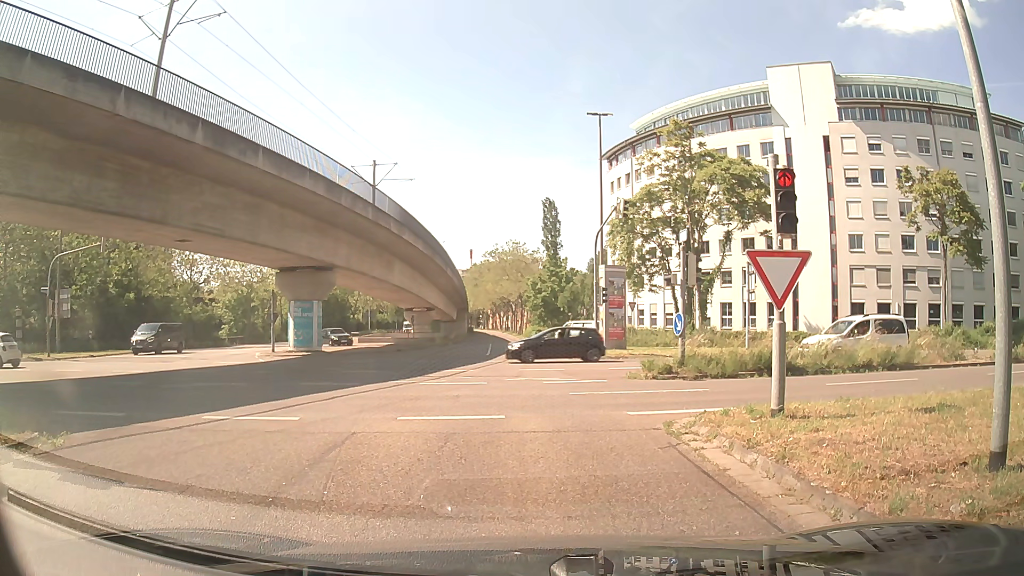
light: Day
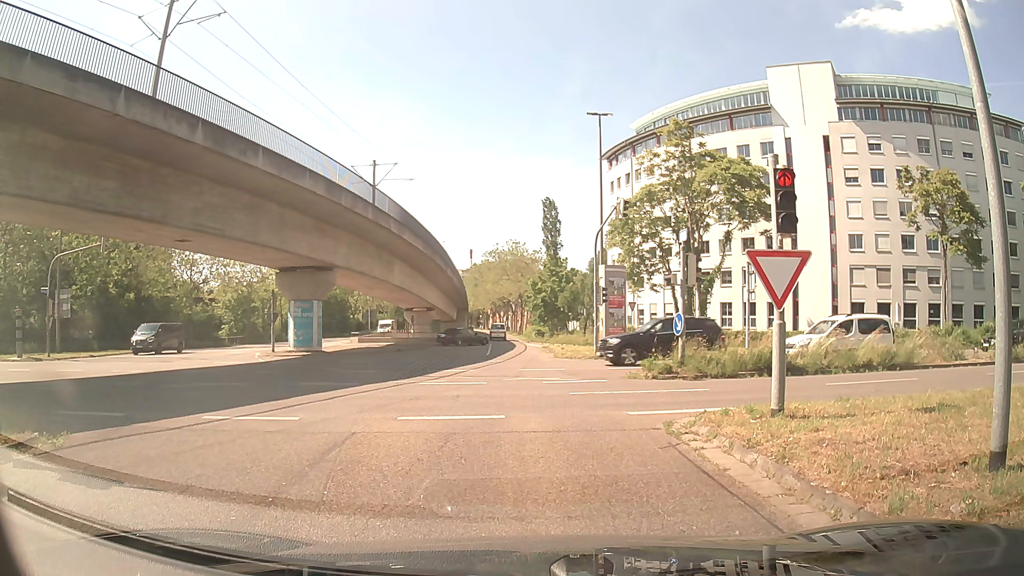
(0.0, 0.0) m; 0°
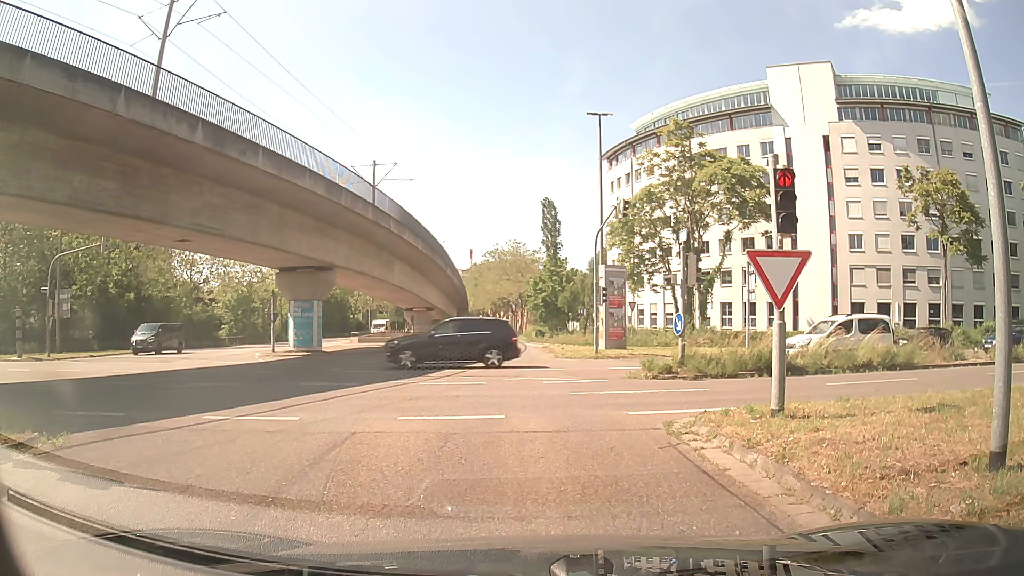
(0.0, 0.0) m; 0°
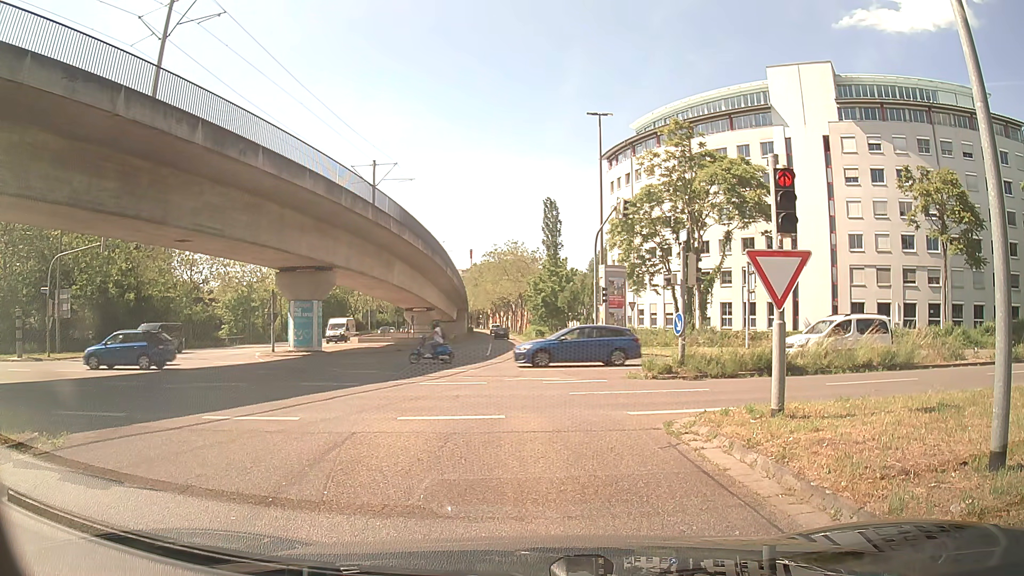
(0.0, 0.0) m; 0°
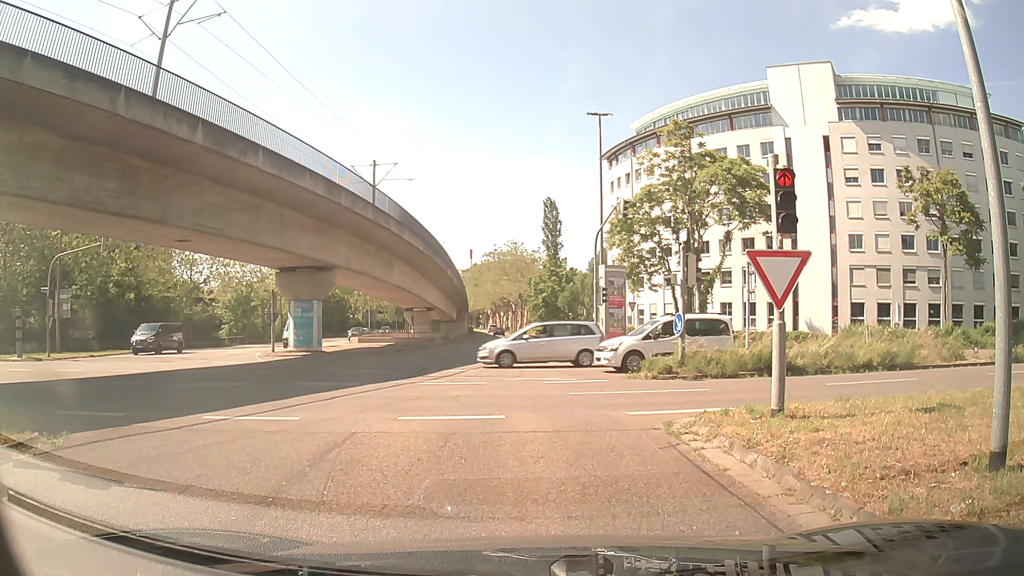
(0.0, 0.0) m; 0°
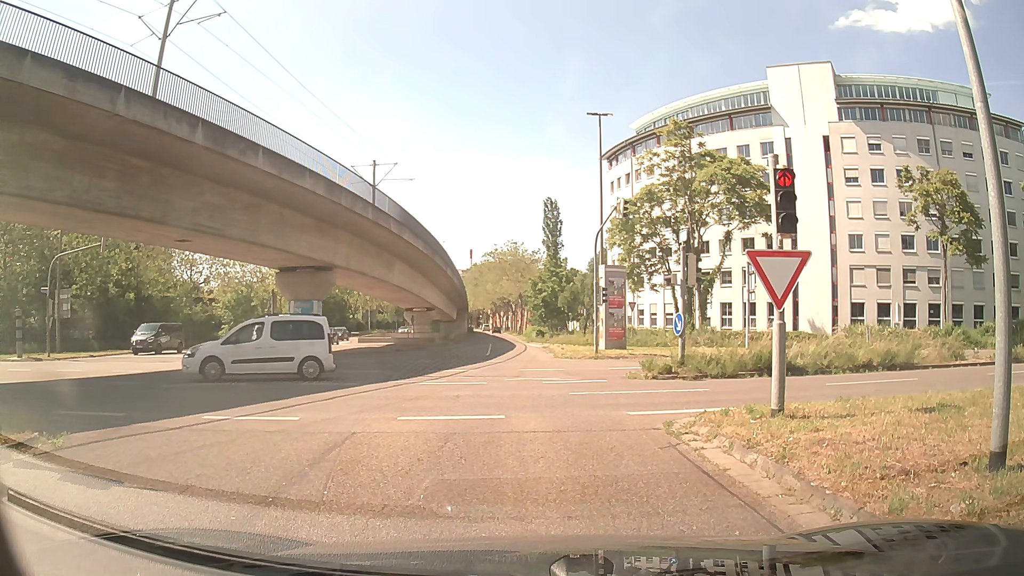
(0.0, 0.0) m; 0°
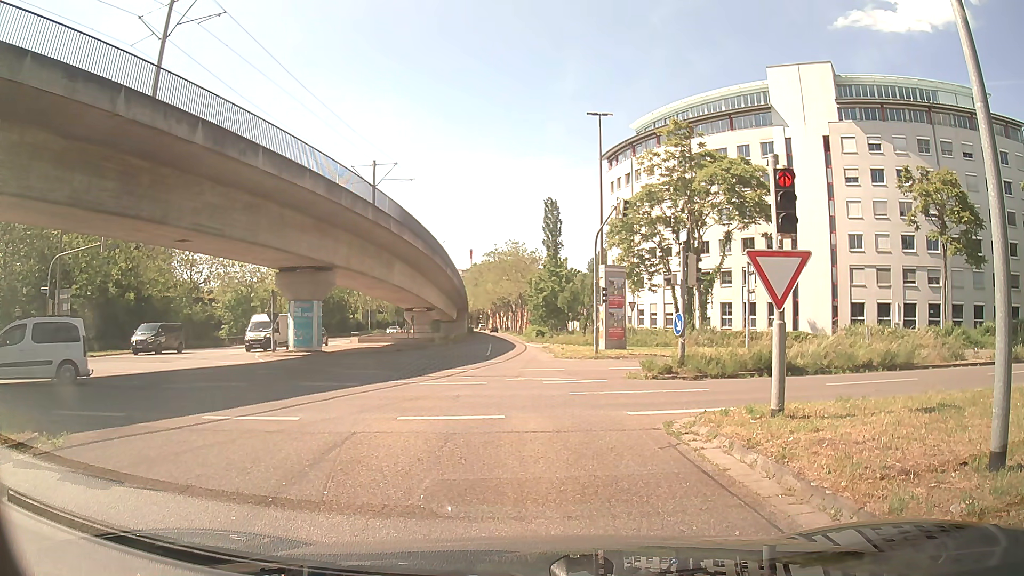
(0.0, 0.0) m; 0°
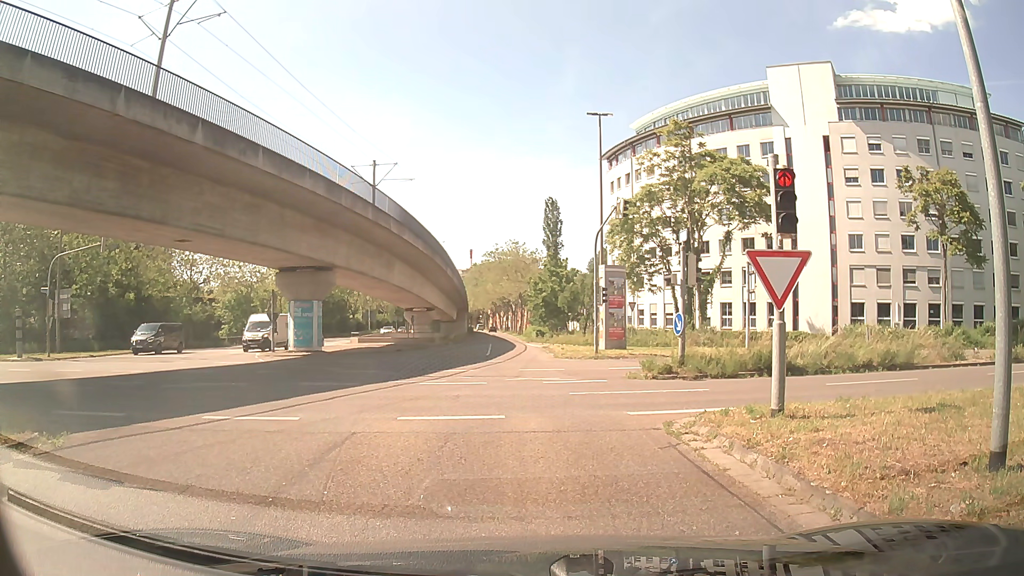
(0.0, 0.0) m; 0°
